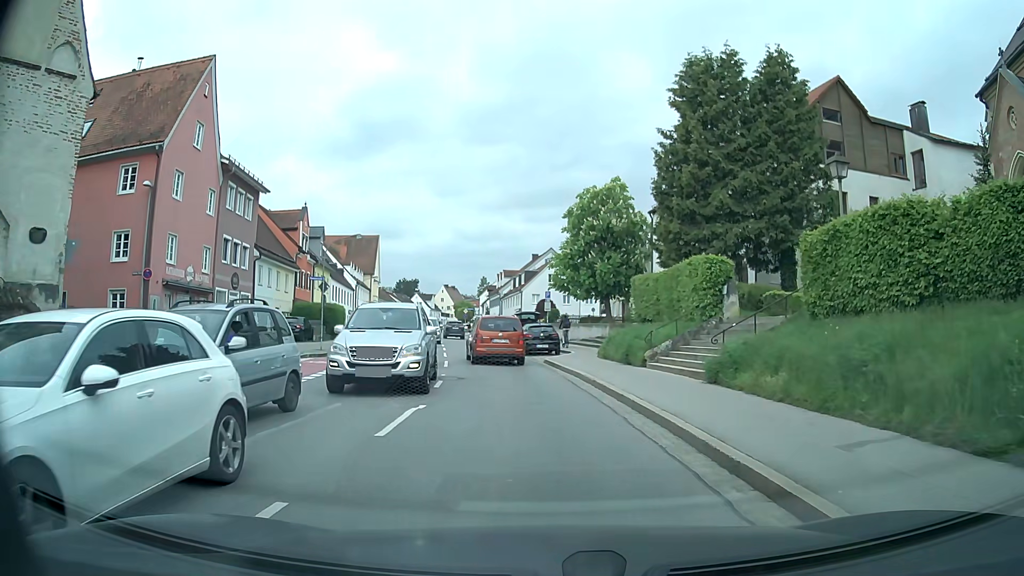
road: secondary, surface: asphalt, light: Day
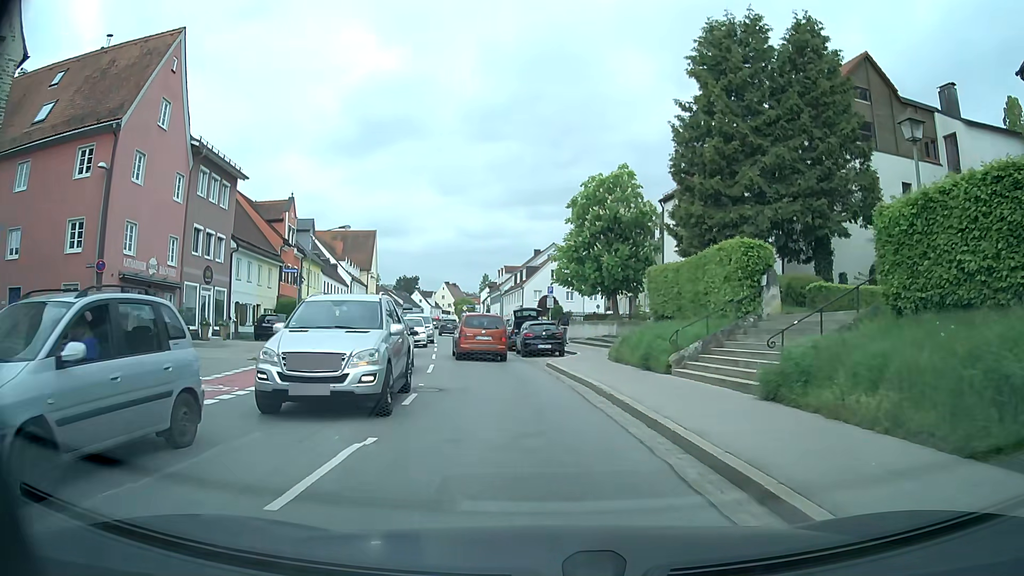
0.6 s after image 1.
(0.0, +3.5) m; -1°
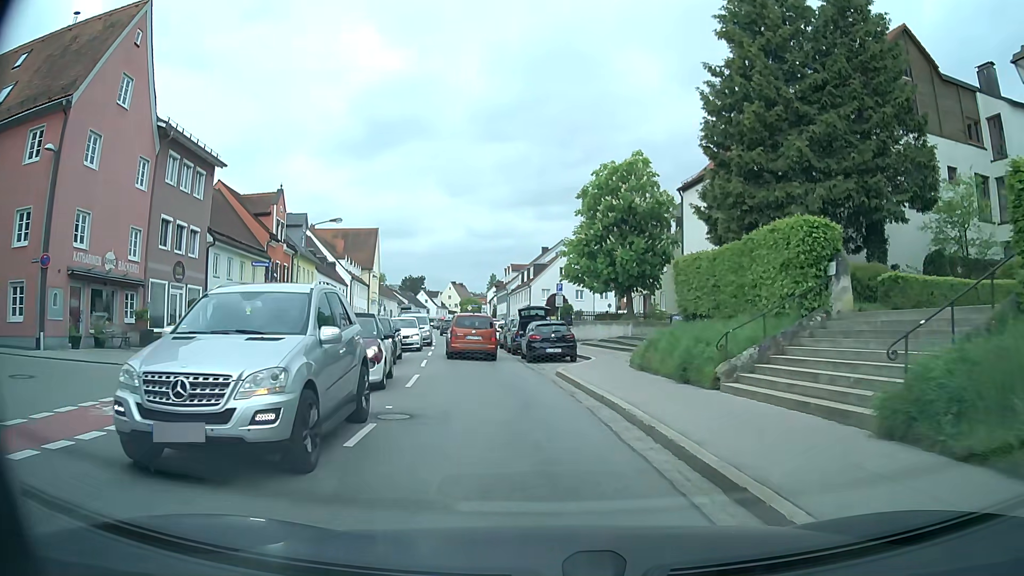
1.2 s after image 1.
(0.0, +3.7) m; 0°
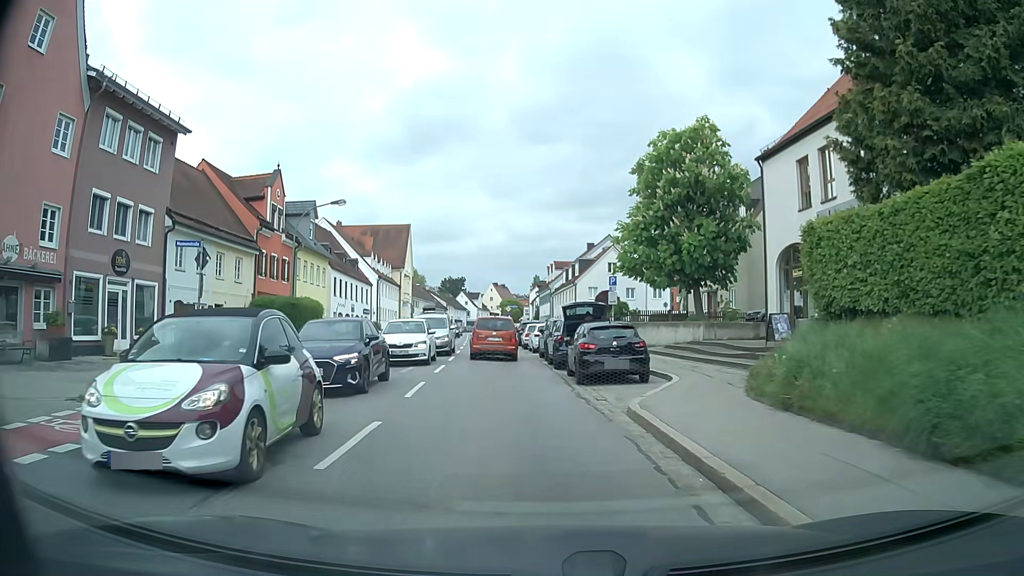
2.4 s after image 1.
(-0.1, +7.8) m; -3°
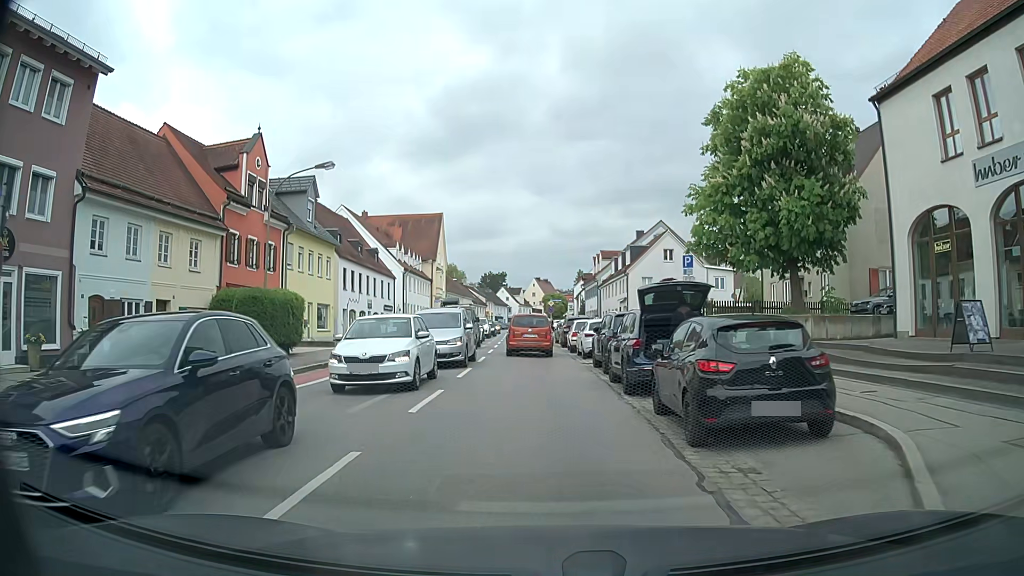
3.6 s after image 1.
(-0.2, +8.5) m; -3°
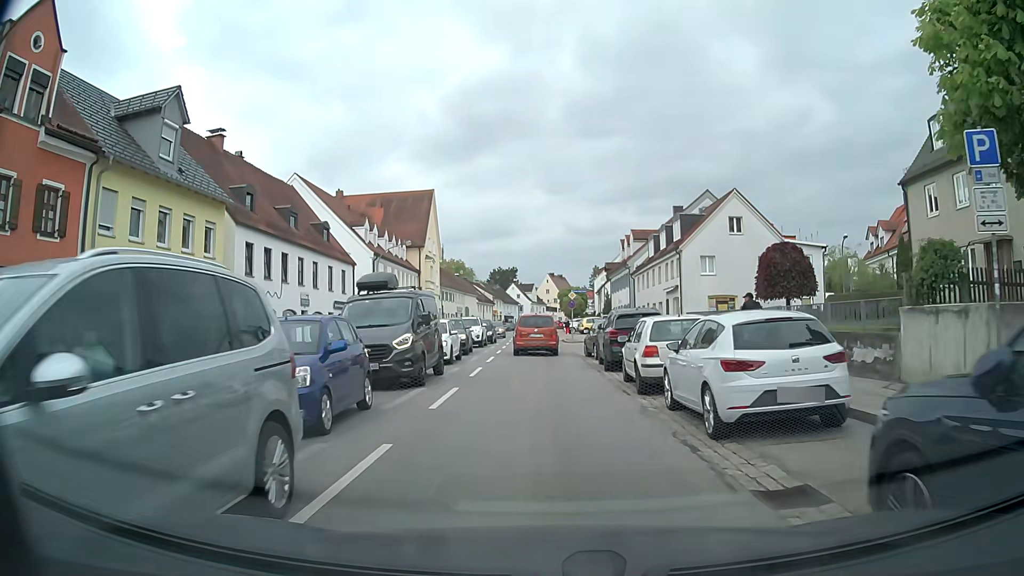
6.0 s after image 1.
(-0.7, +17.5) m; -2°
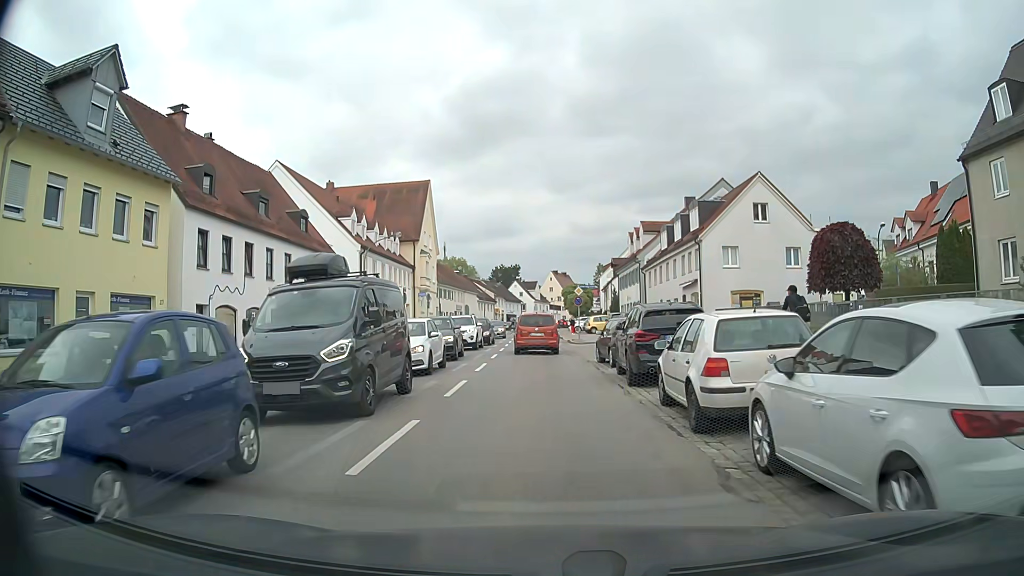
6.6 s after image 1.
(0.0, +4.6) m; 0°
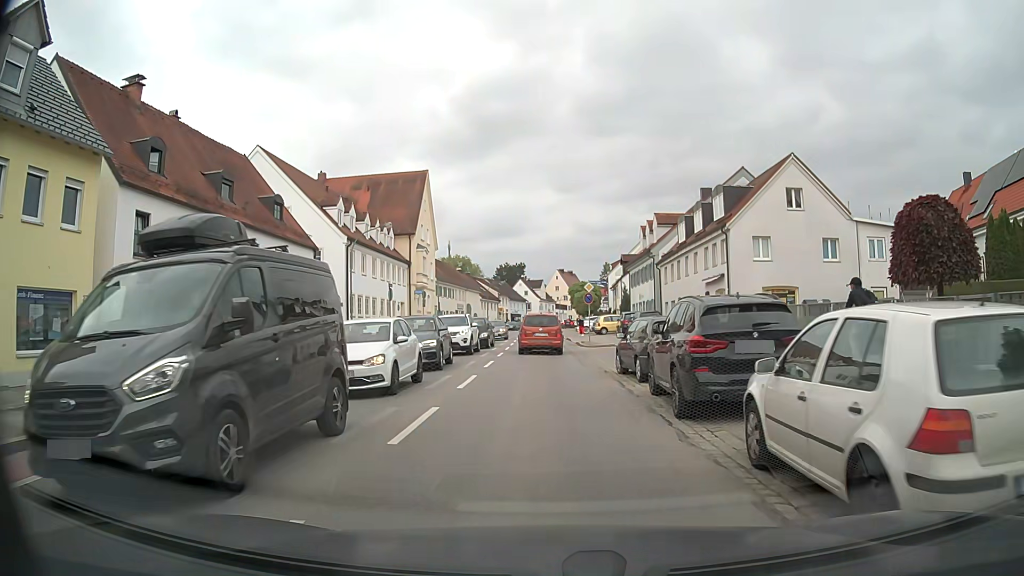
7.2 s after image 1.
(0.0, +4.7) m; -1°
